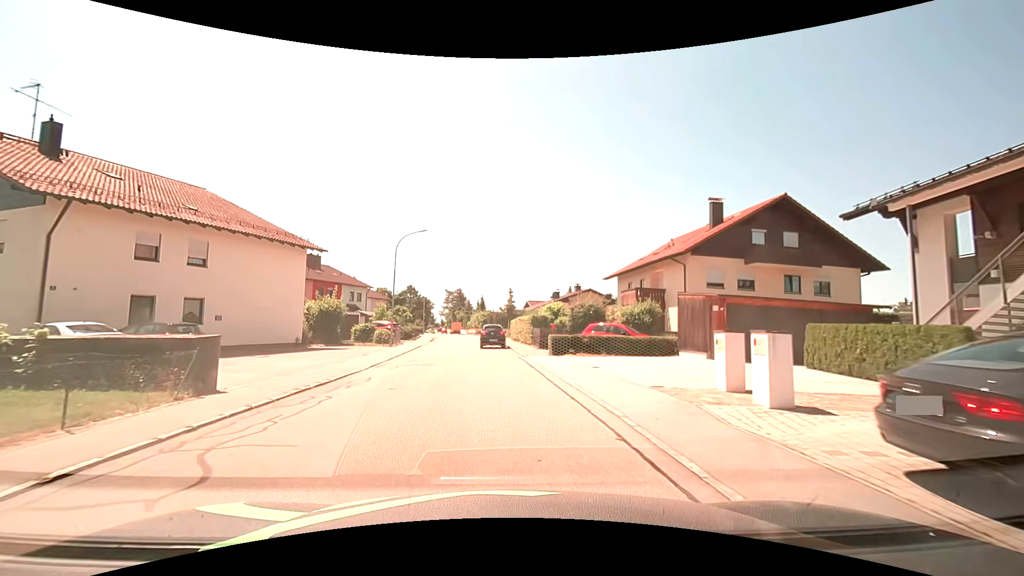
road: residential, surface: asphalt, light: Day
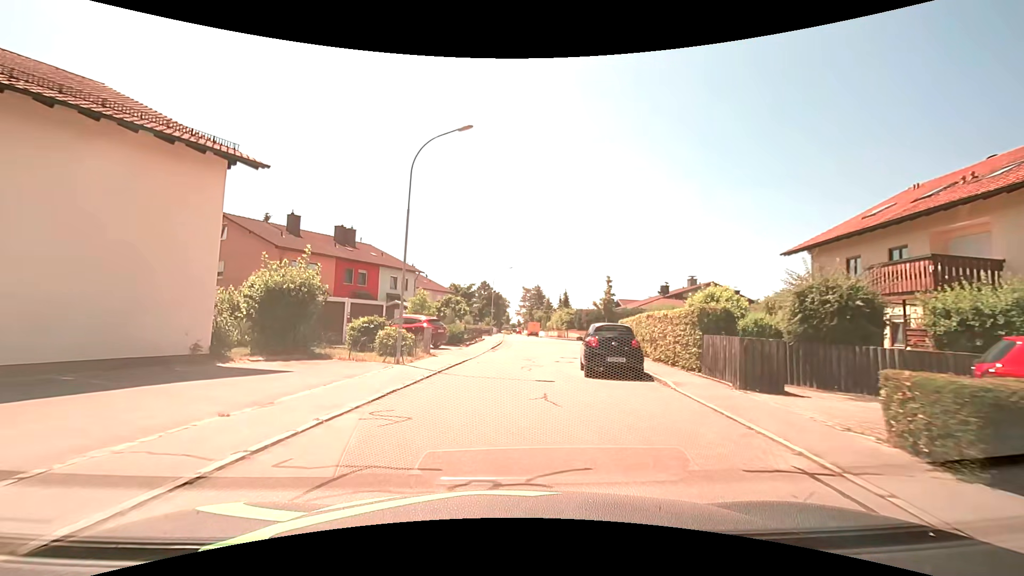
(-1.3, +17.3) m; -9°
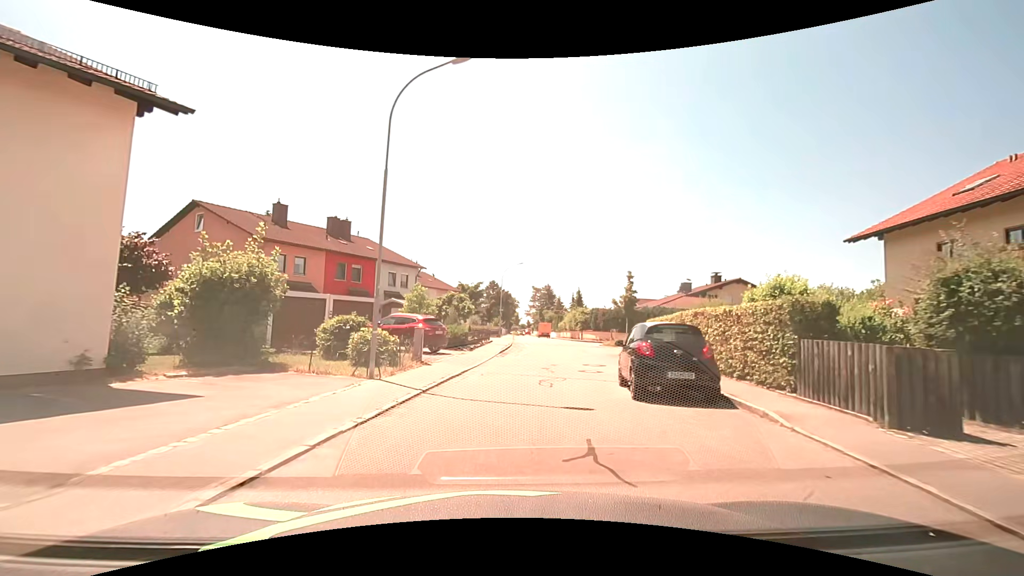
(0.0, +4.2) m; -1°
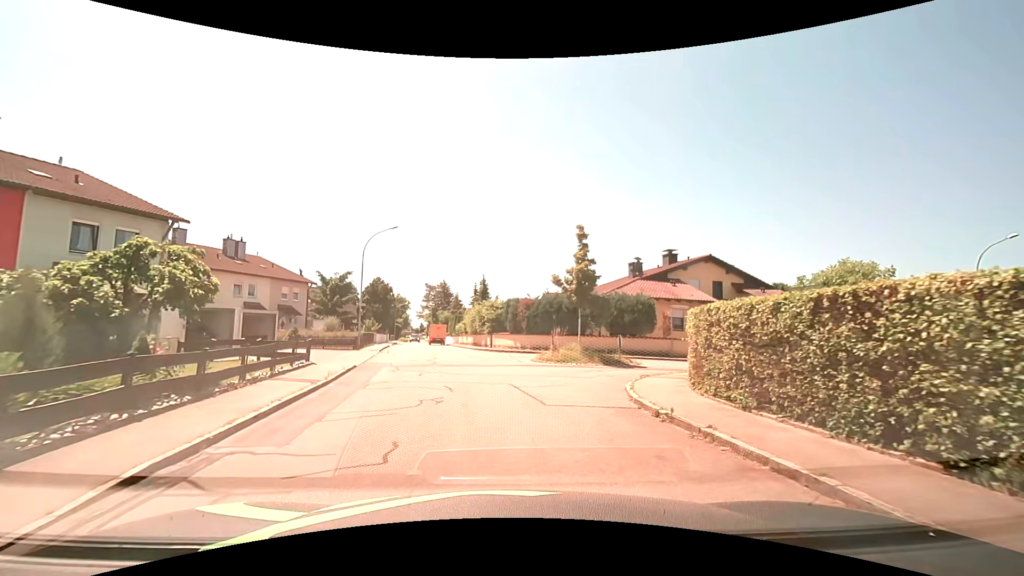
(+1.5, +19.2) m; +12°
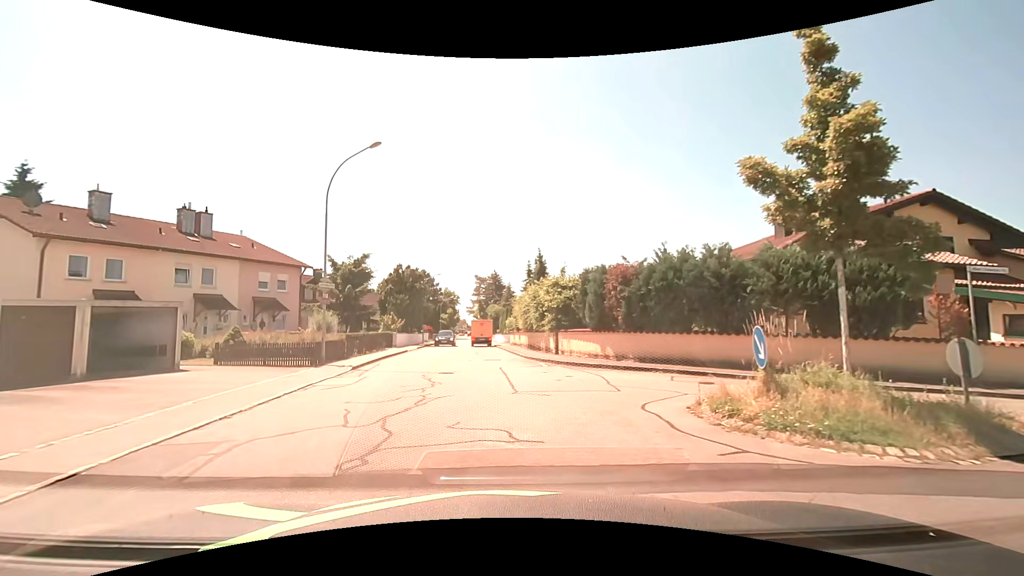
(-0.8, +14.7) m; -8°
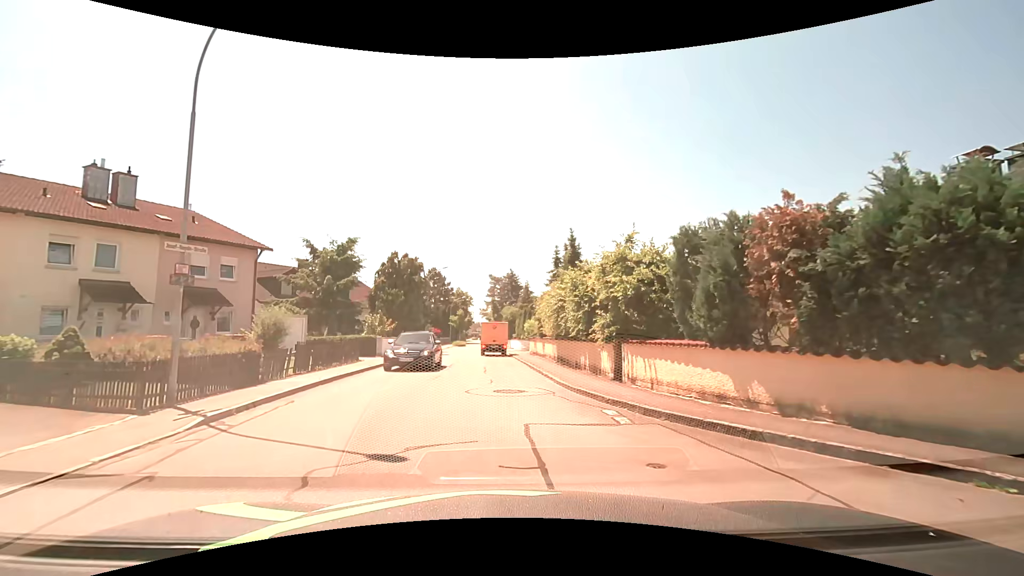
(-0.2, +9.2) m; -1°
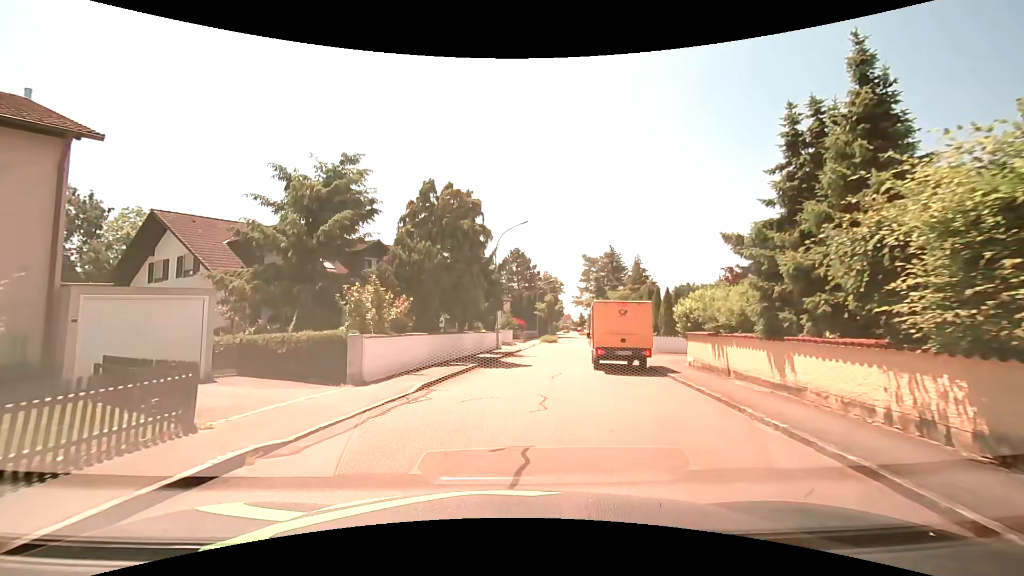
(-1.4, +17.7) m; -10°
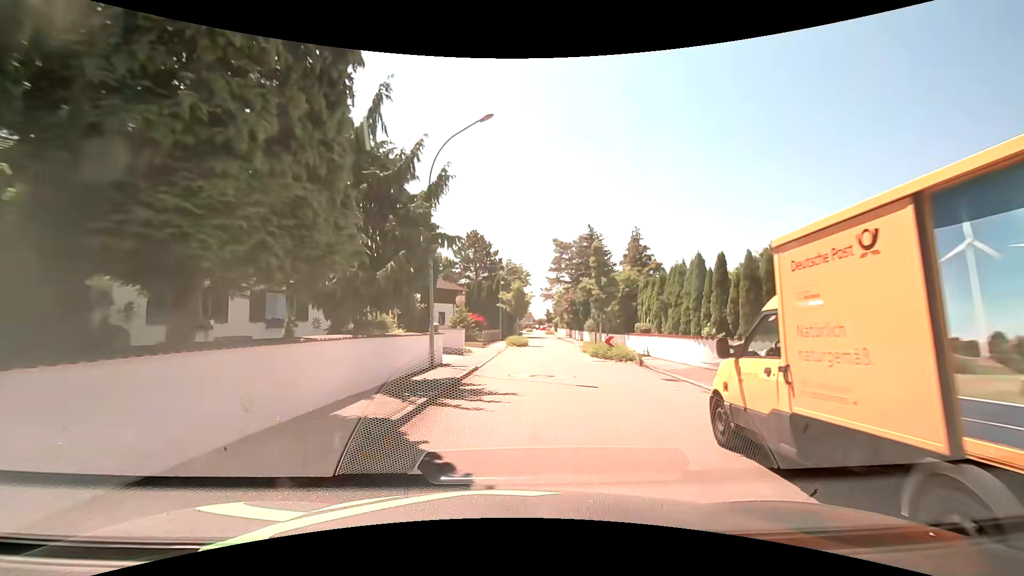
(+0.2, +15.1) m; +3°
(+1, +10) (+2, +20) (+3, +30) (+4, +40) (+6, +50) (+6, +60) (+7, +70) (+7, +80) (+8, +90) (+8, +100) m
